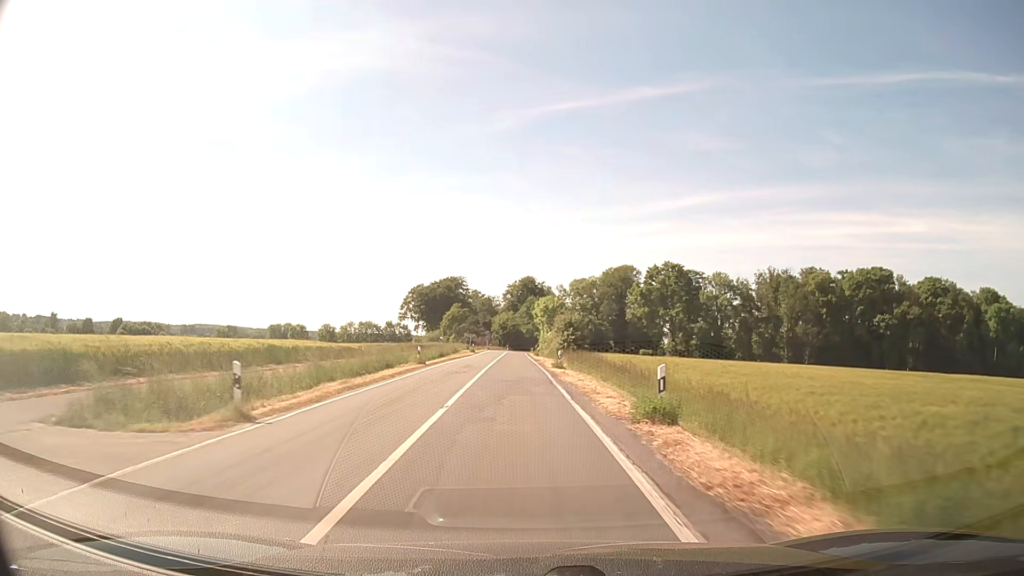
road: secondary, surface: asphalt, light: Day
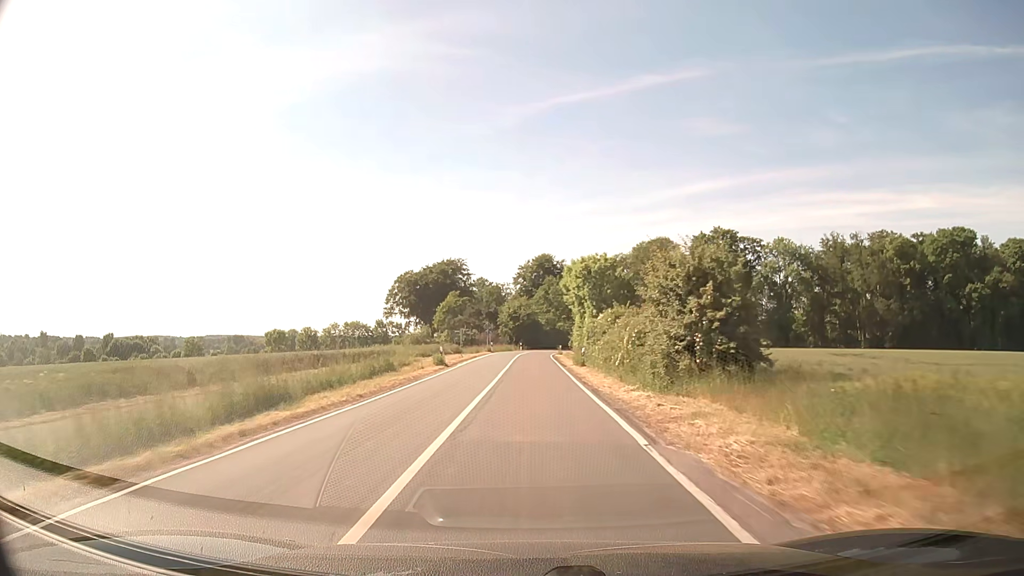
(-1.0, +43.1) m; -1°
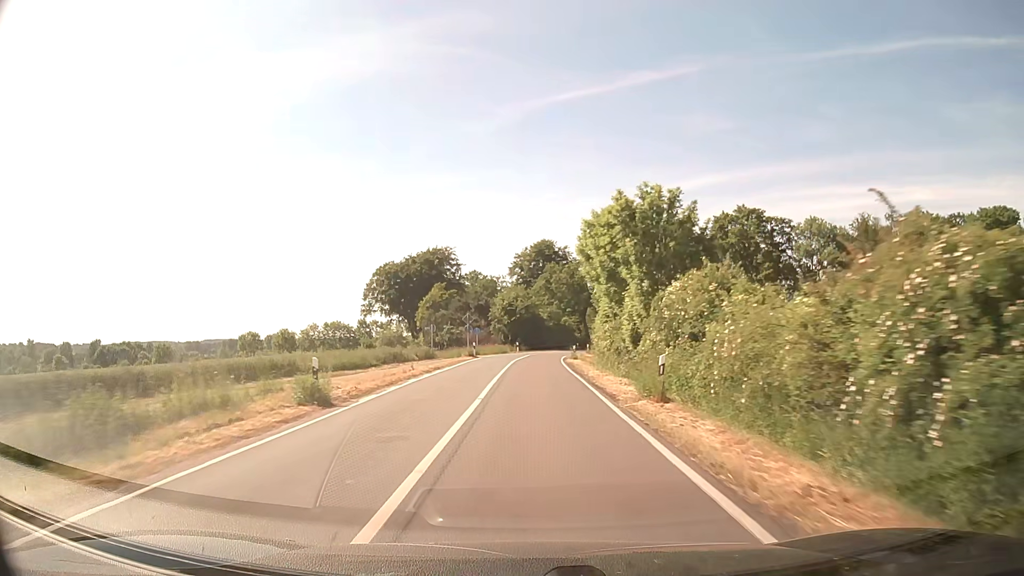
(0.0, +21.7) m; 0°
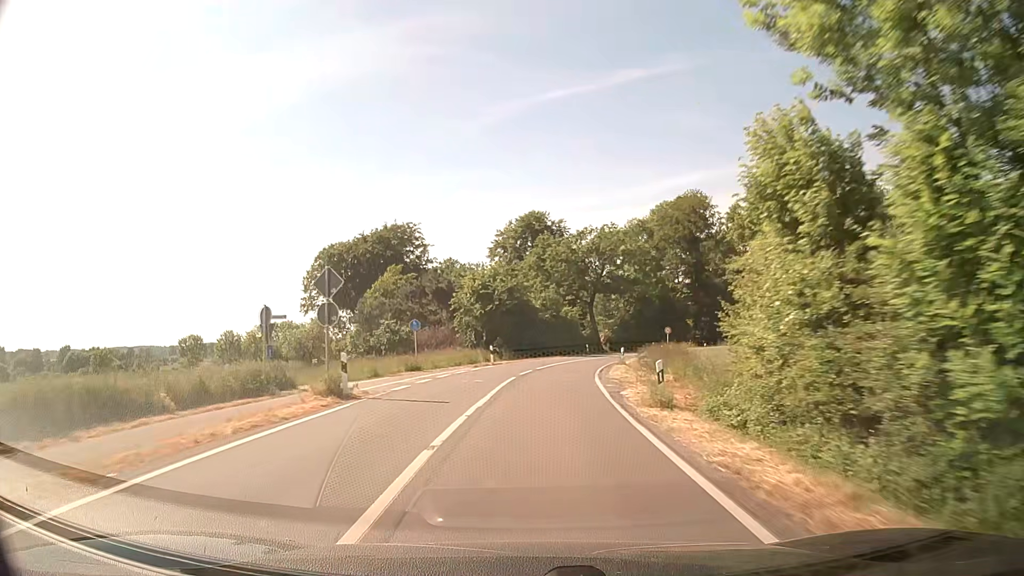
(+0.3, +32.5) m; +1°
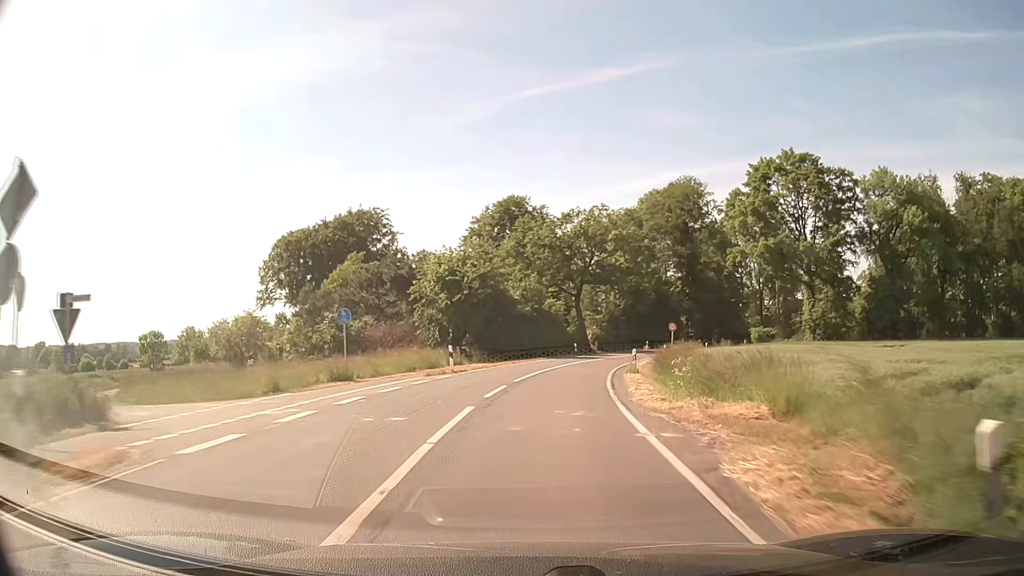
(+0.2, +10.8) m; +2°
